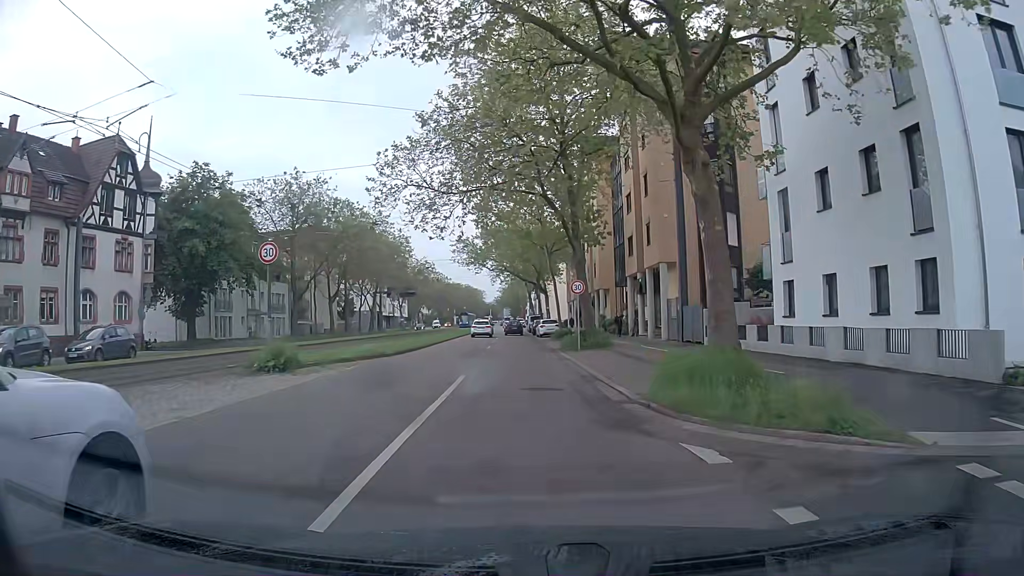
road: primary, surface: asphalt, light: Day
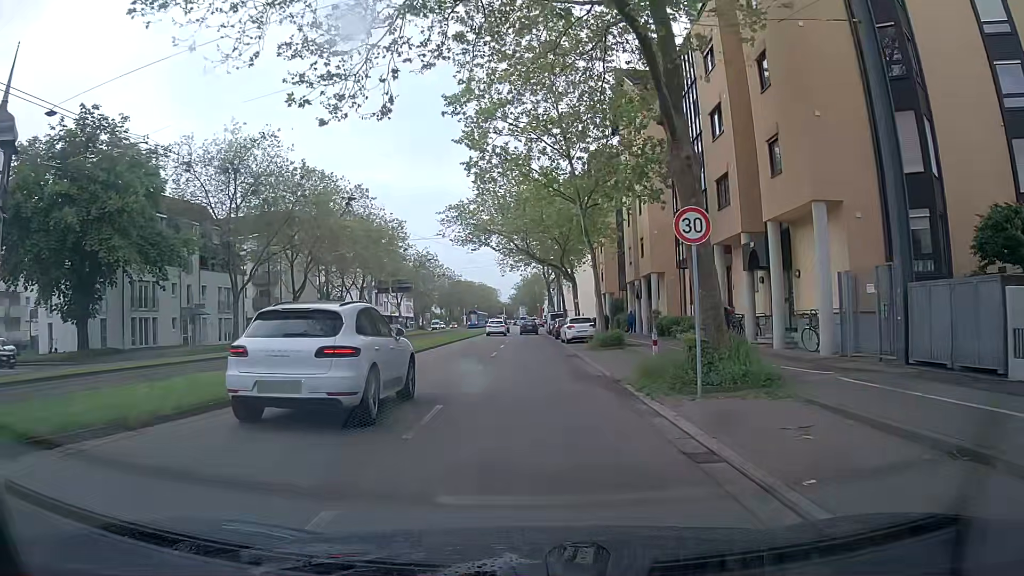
(-0.3, +18.1) m; -2°
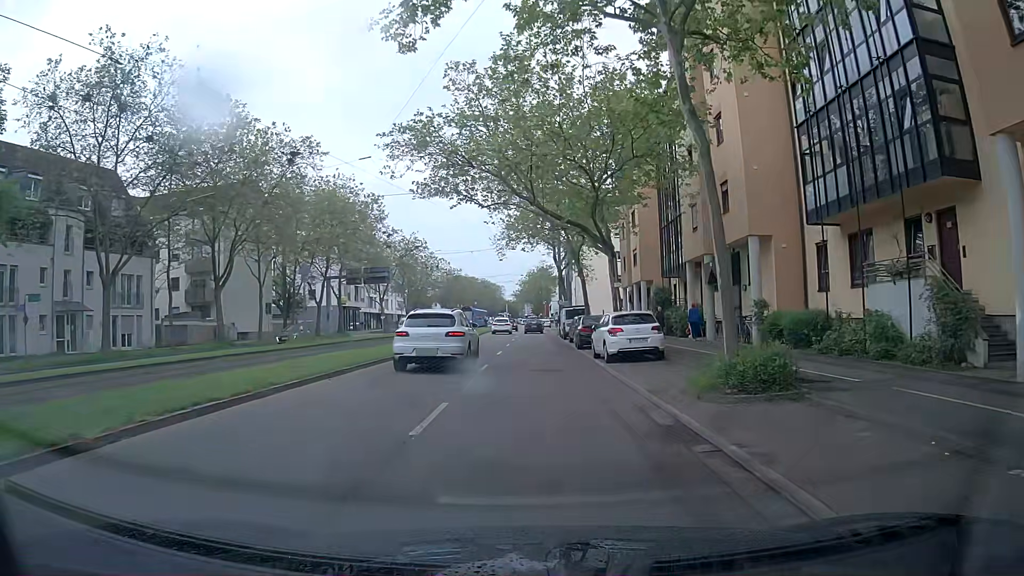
(0.0, +18.0) m; +1°
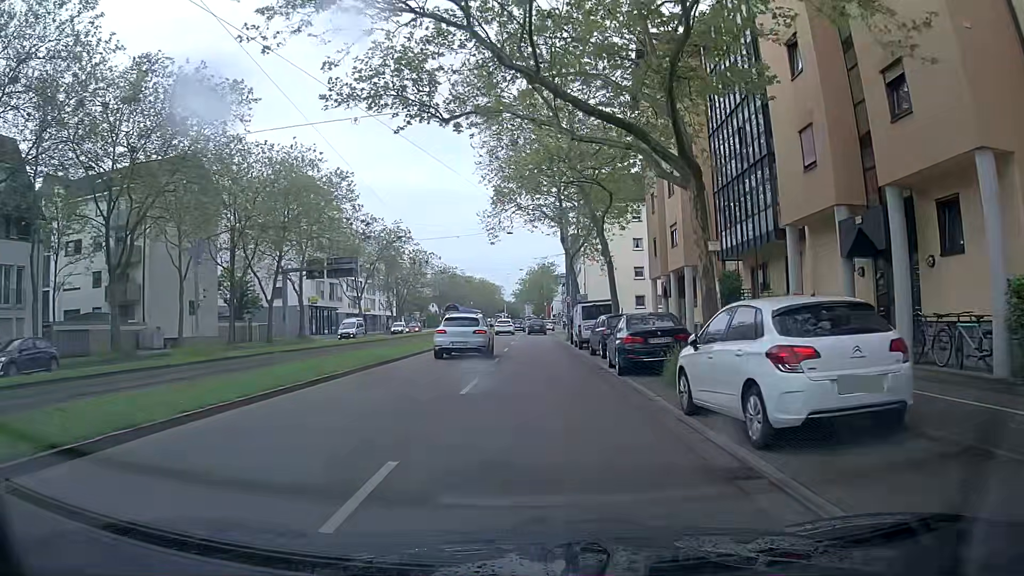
(-0.1, +13.5) m; -2°
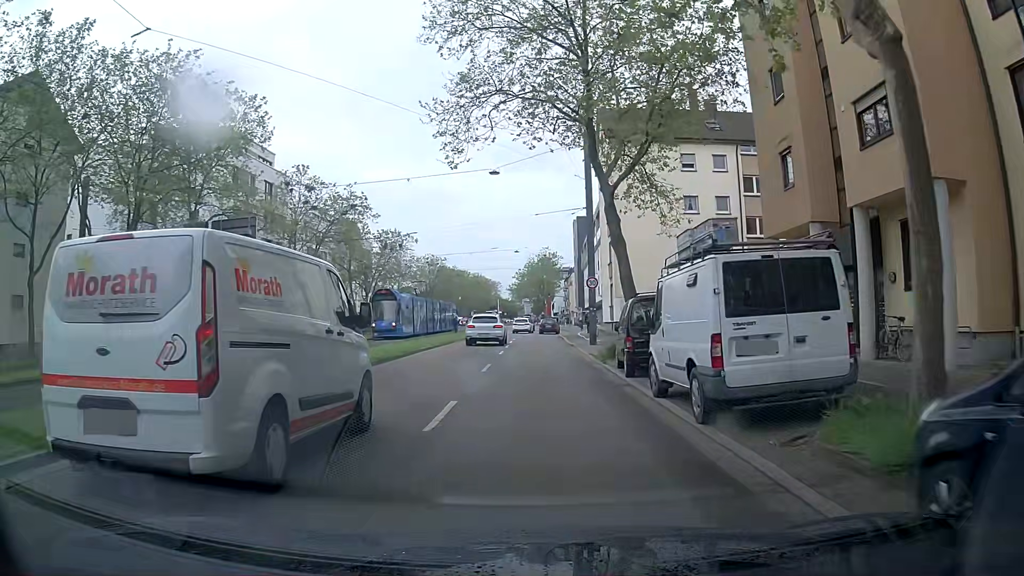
(+0.7, +22.4) m; +3°
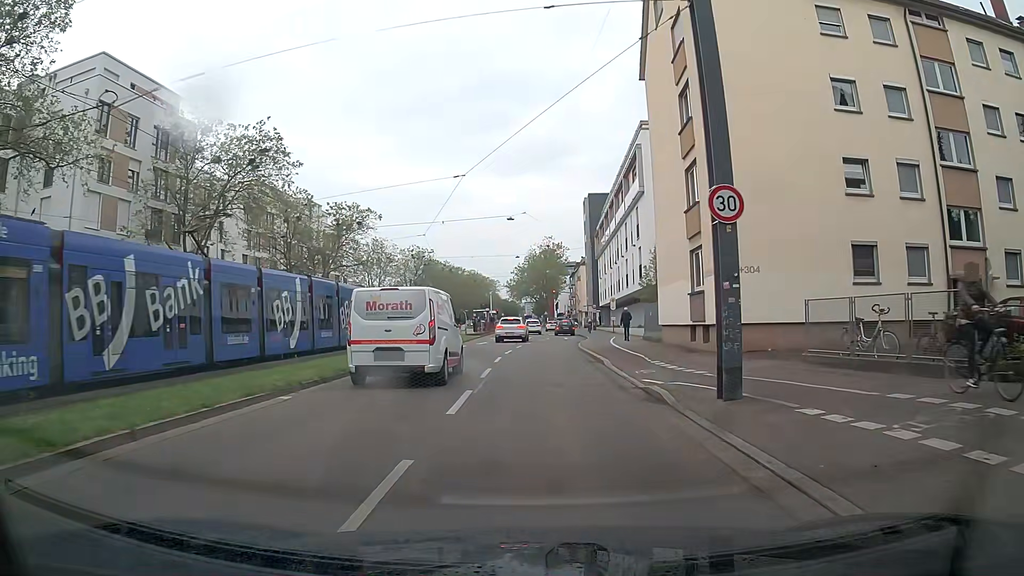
(-0.2, +22.7) m; 0°
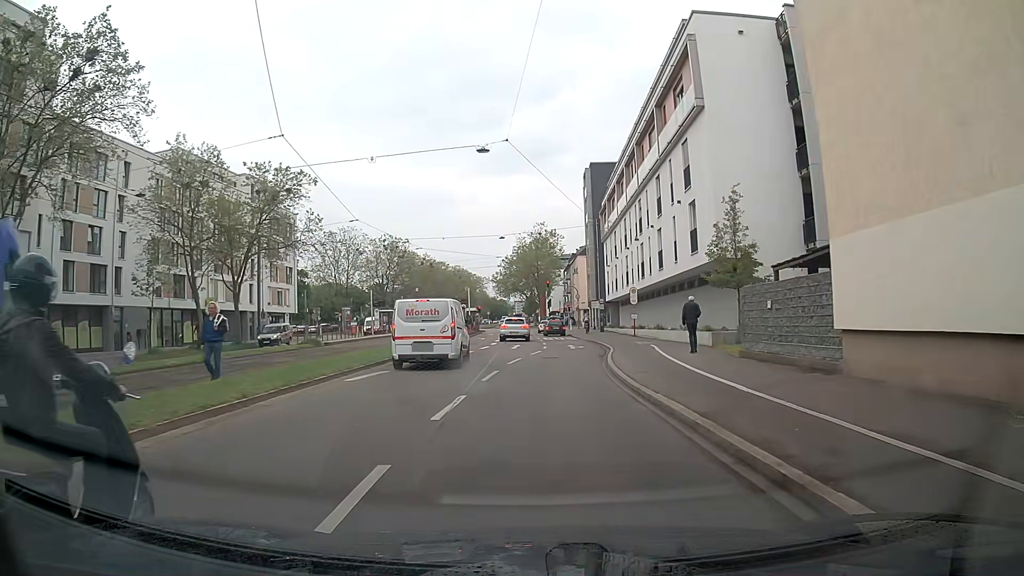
(0.0, +18.6) m; 0°
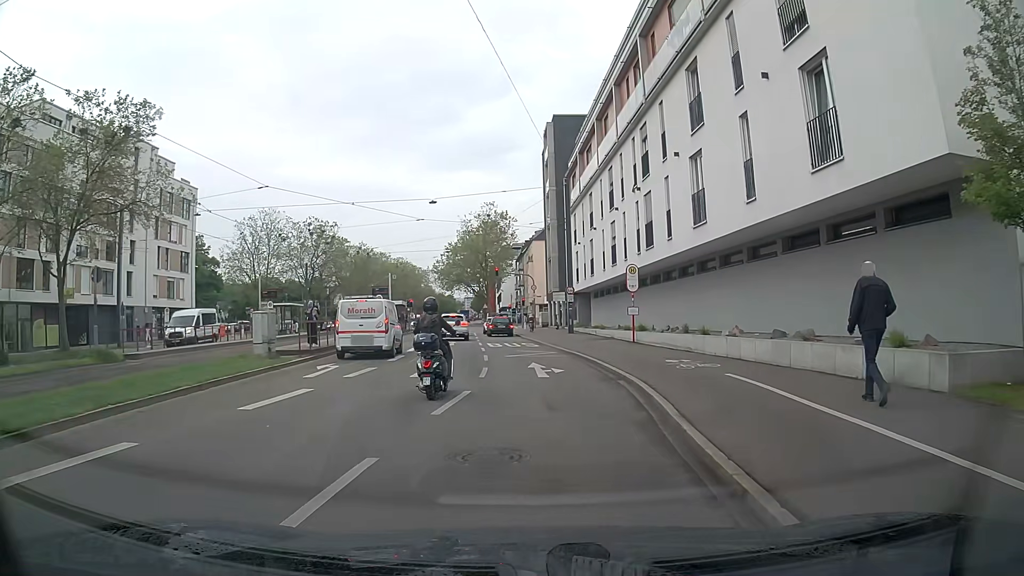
(+0.3, +17.6) m; +4°
